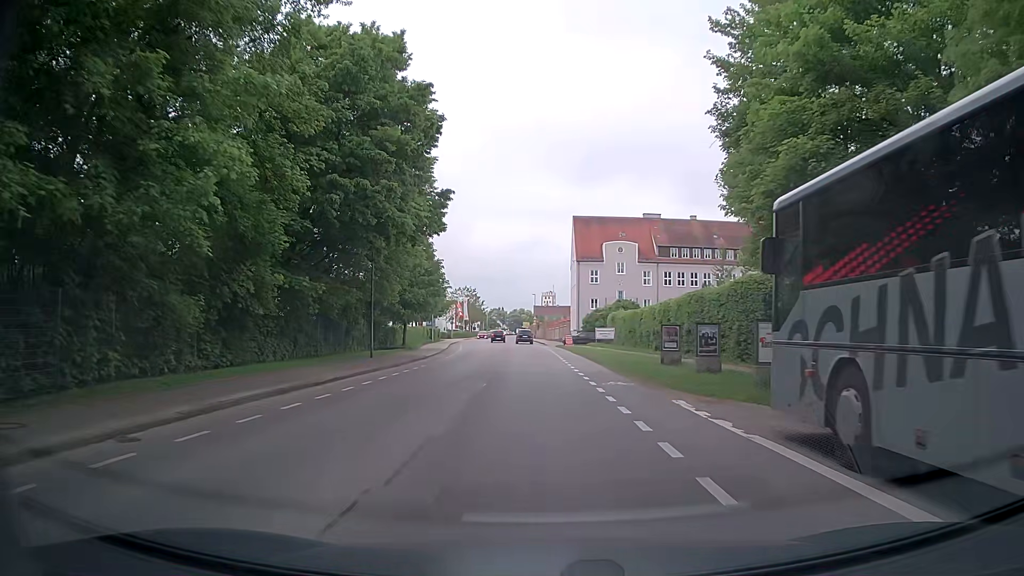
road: secondary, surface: asphalt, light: Day
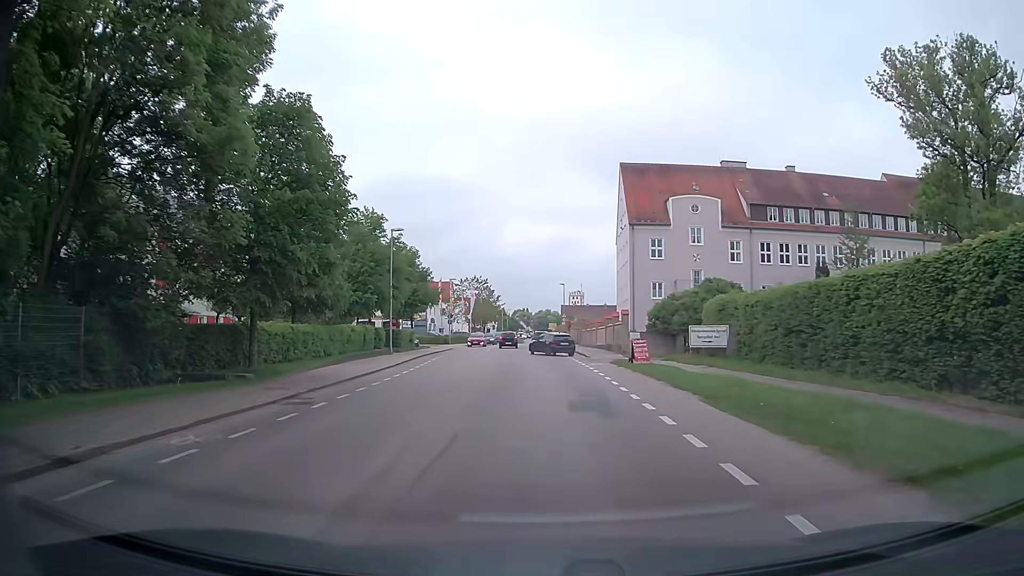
(-0.7, +31.4) m; -2°
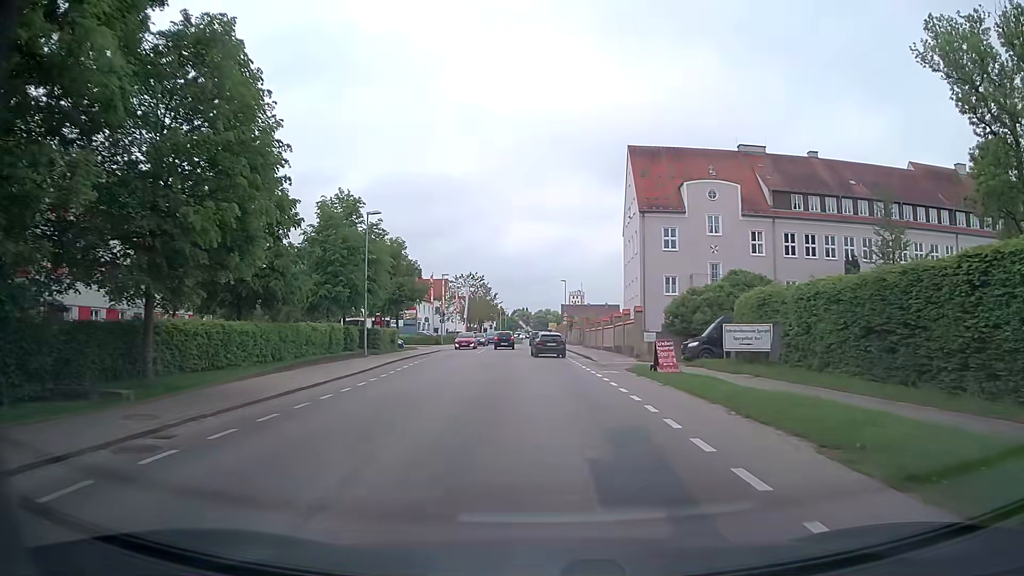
(0.0, +6.2) m; -1°
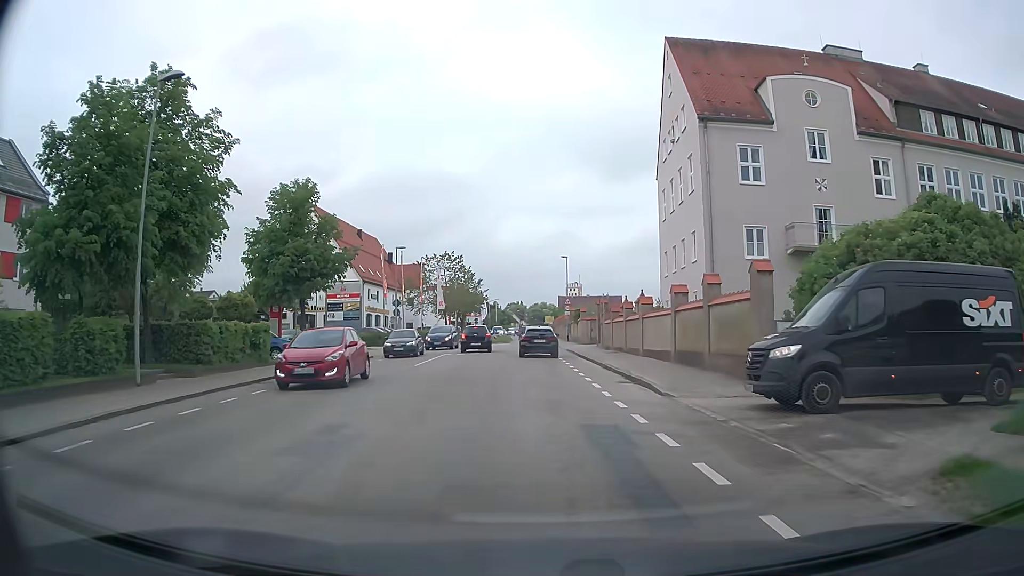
(+0.3, +21.6) m; +2°
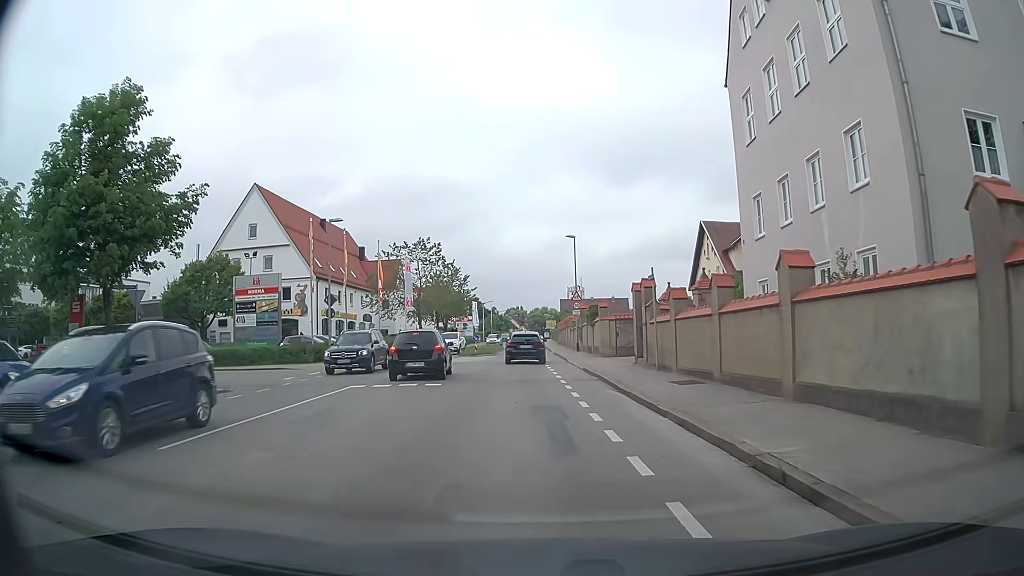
(-0.2, +17.3) m; -1°
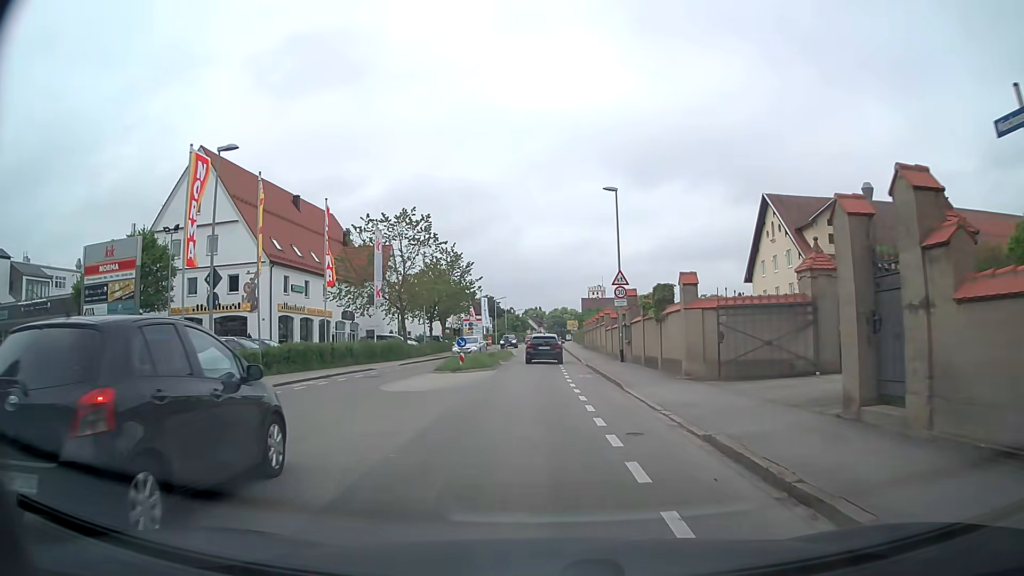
(-0.3, +16.3) m; -2°
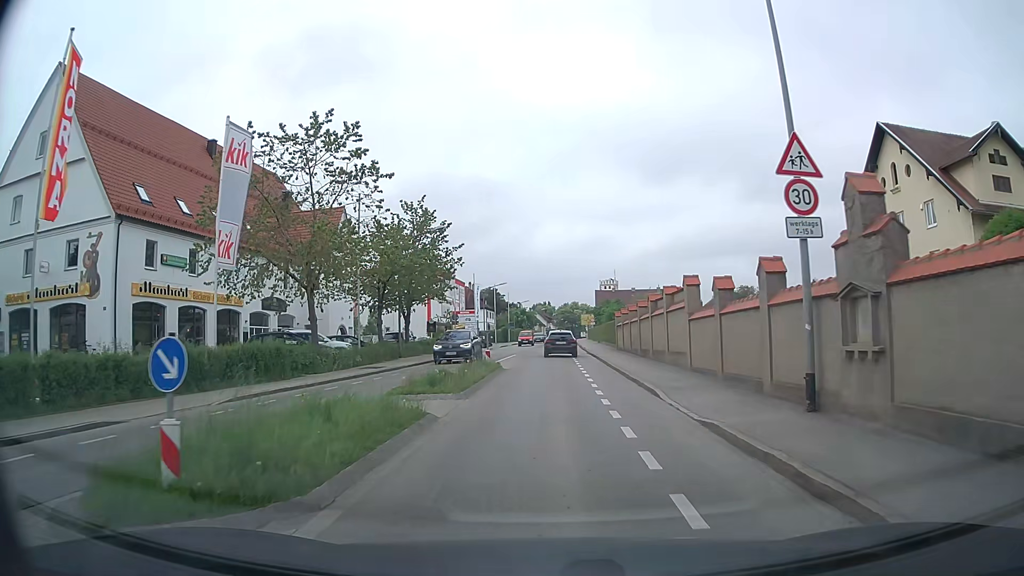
(0.0, +21.5) m; 0°
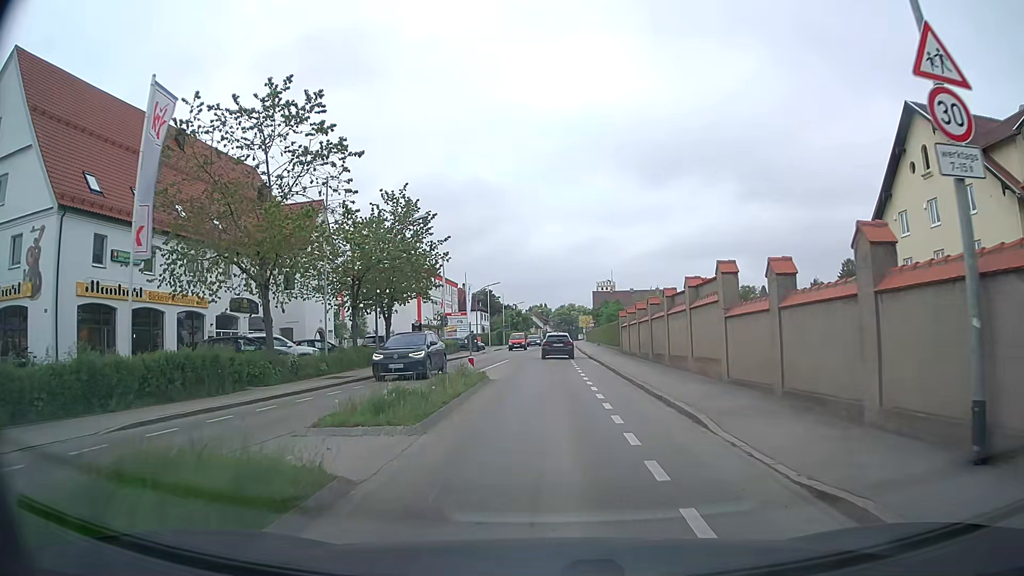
(0.0, +4.4) m; 0°
(0, +10) (0, +20) (0, +30) (0, +40) (0, +50) (0, +60) (+1, +70) (+1, +80) (+1, +90) (+2, +100) m
